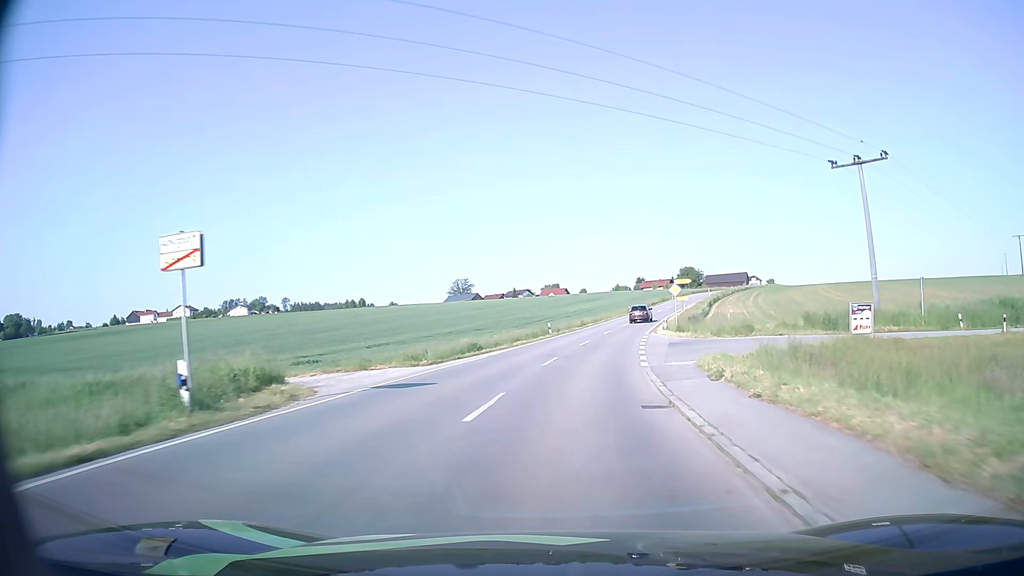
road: secondary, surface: asphalt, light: Day
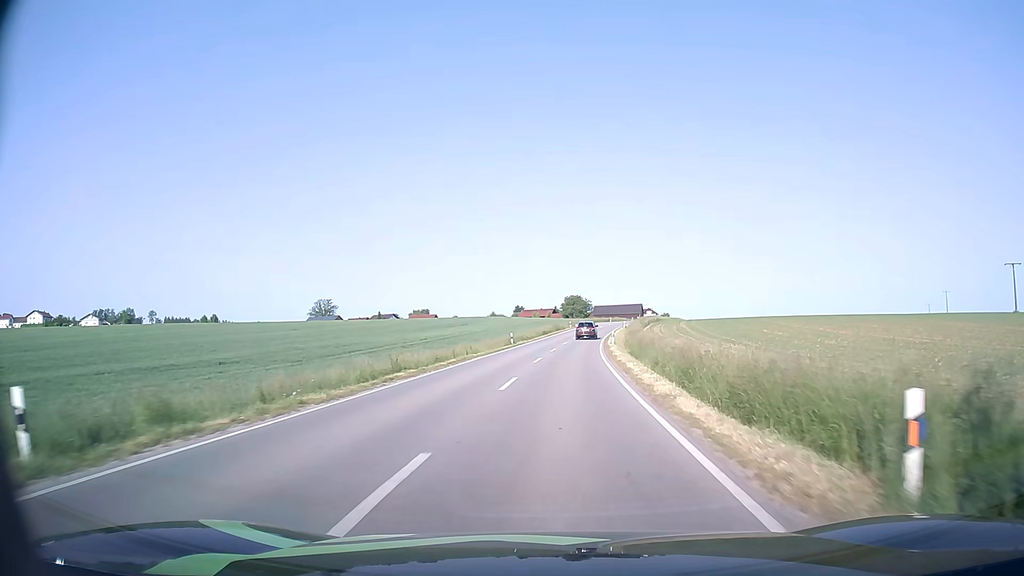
(+4.3, +41.8) m; +11°
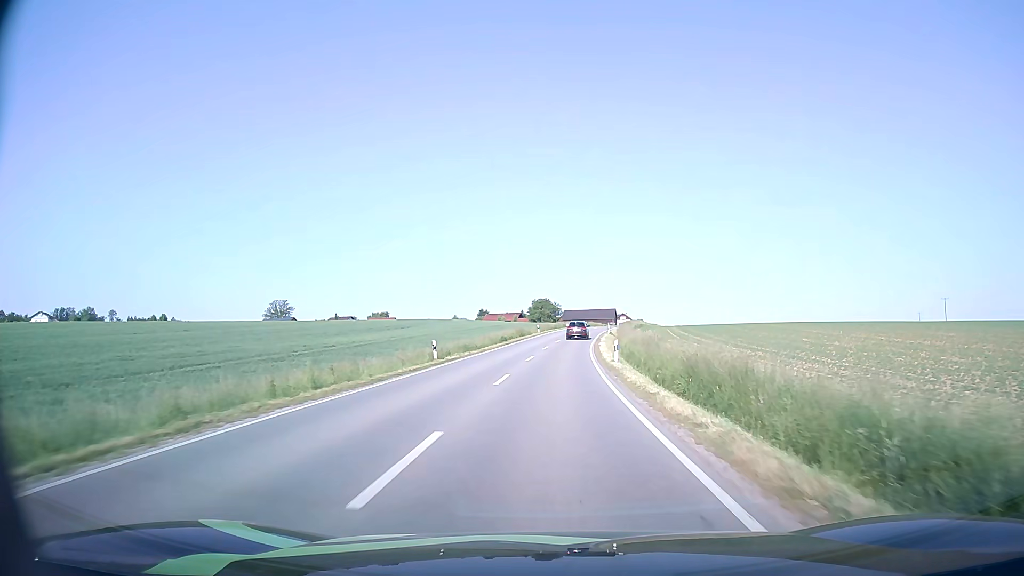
(+0.7, +22.7) m; +3°
(0, +10) (0, +20) (+1, +30) (+1, +40) (+2, +50) (+3, +60) (+4, +70) (+5, +80) (+6, +90) (+8, +100) m
